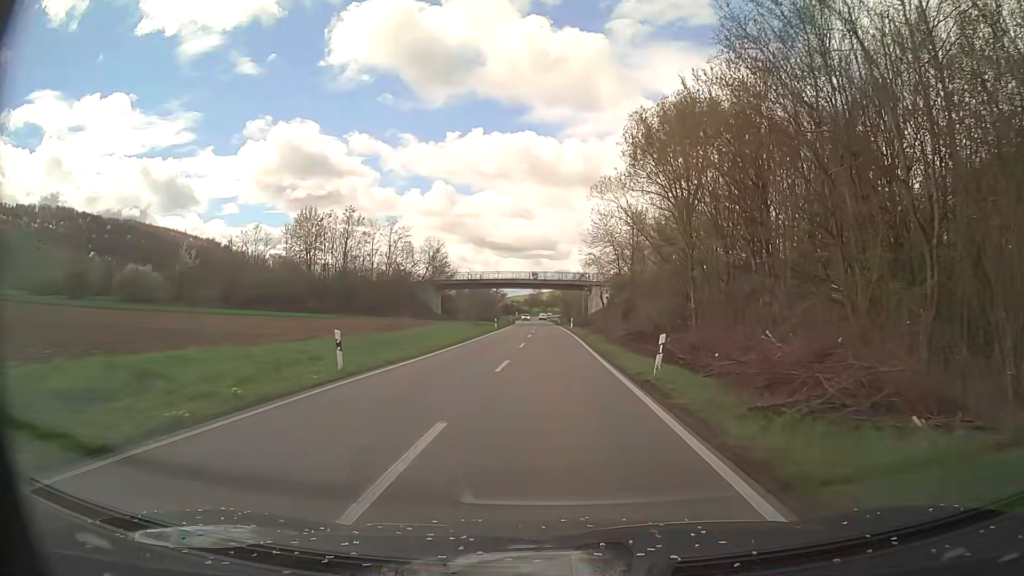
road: primary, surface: asphalt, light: Day
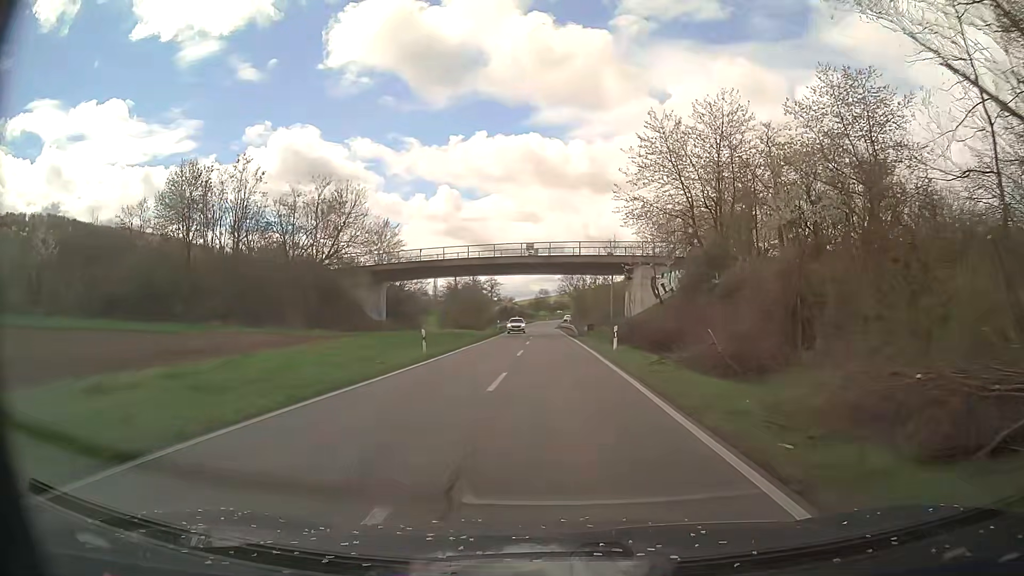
(-0.3, +40.1) m; -1°
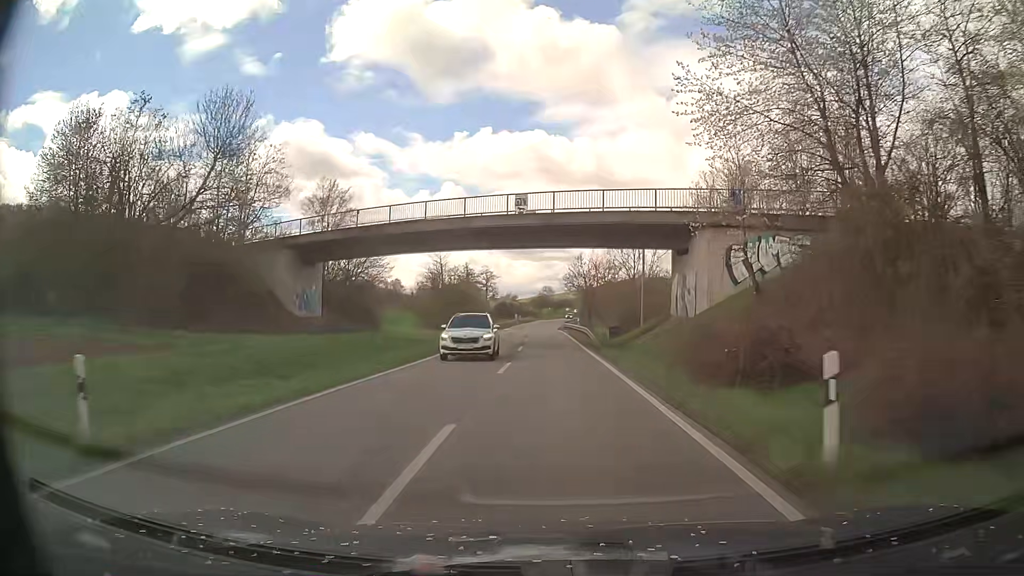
(0.0, +20.4) m; 0°
(0, +10) (0, +20) (0, +30) (0, +40) (-1, +50) (-1, +60) (-1, +70) (-1, +80) (-1, +90) (-1, +100) m
